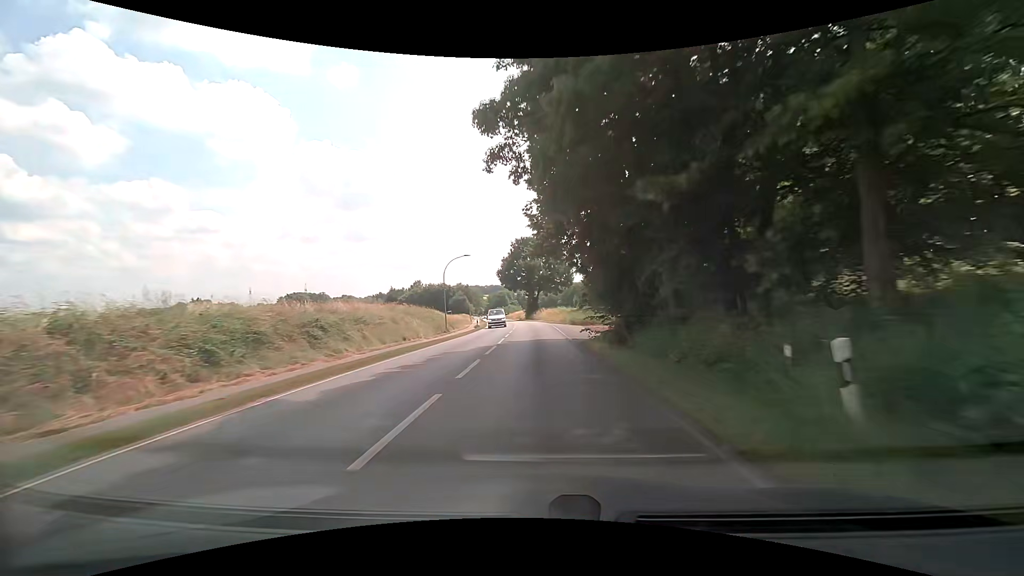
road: secondary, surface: asphalt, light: Day
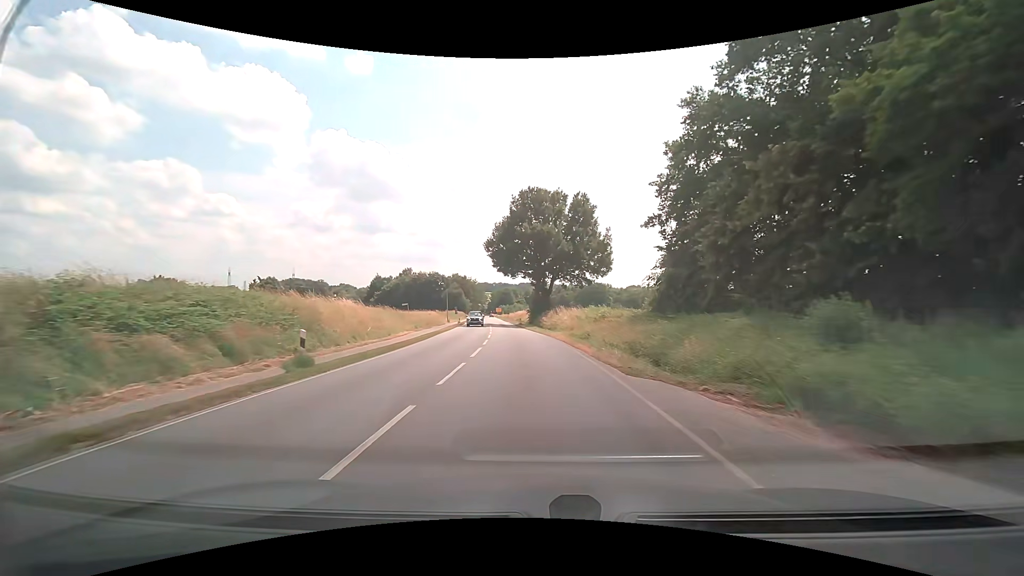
(+0.1, +42.9) m; -1°
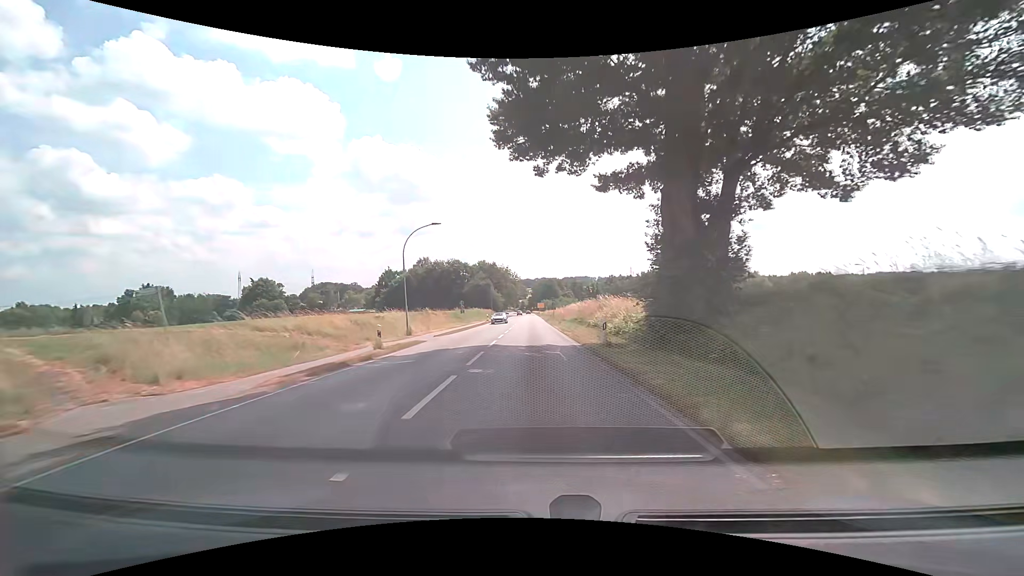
(-2.3, +50.9) m; -5°
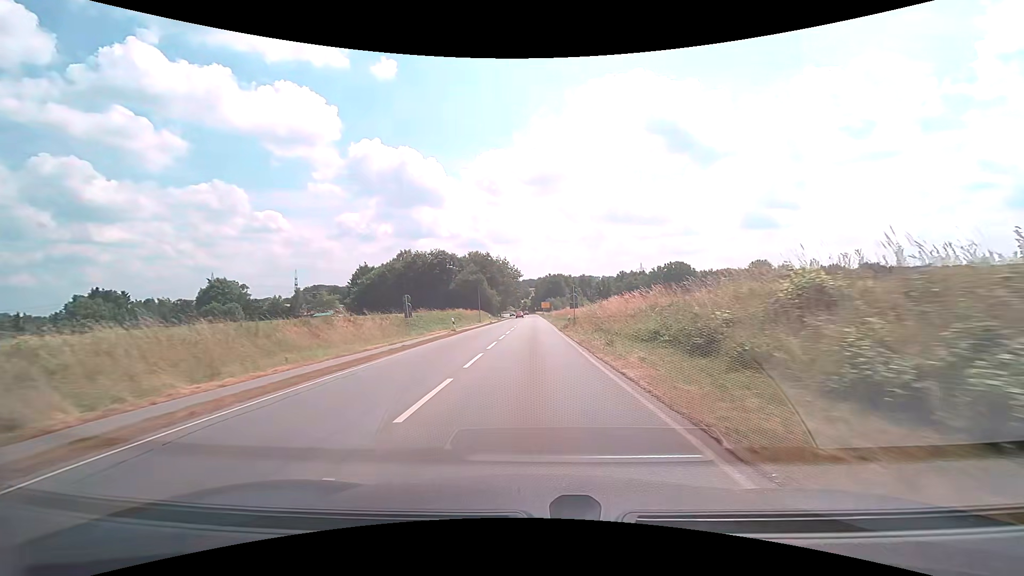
(-0.1, +30.1) m; 0°
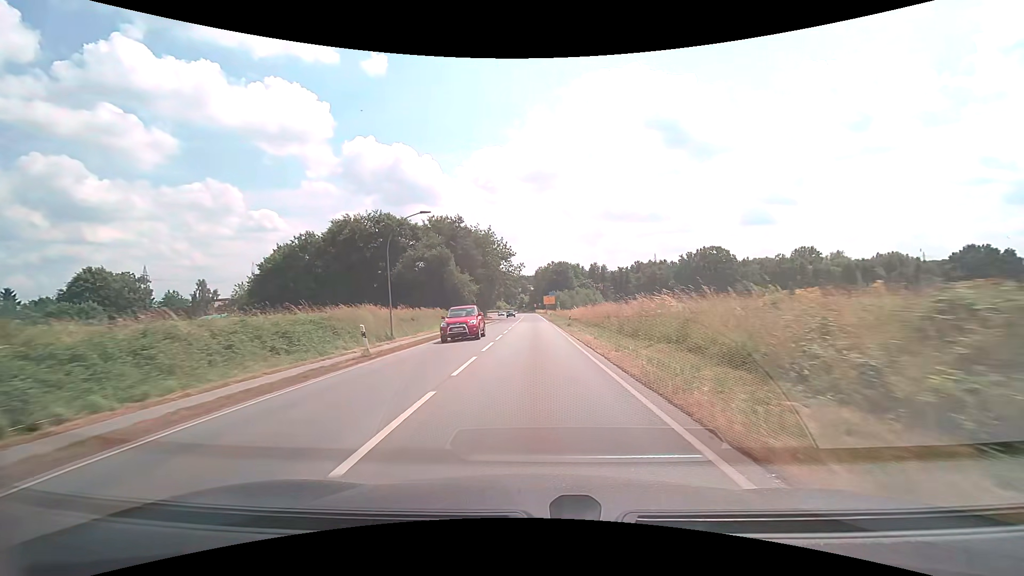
(-0.1, +49.7) m; 0°
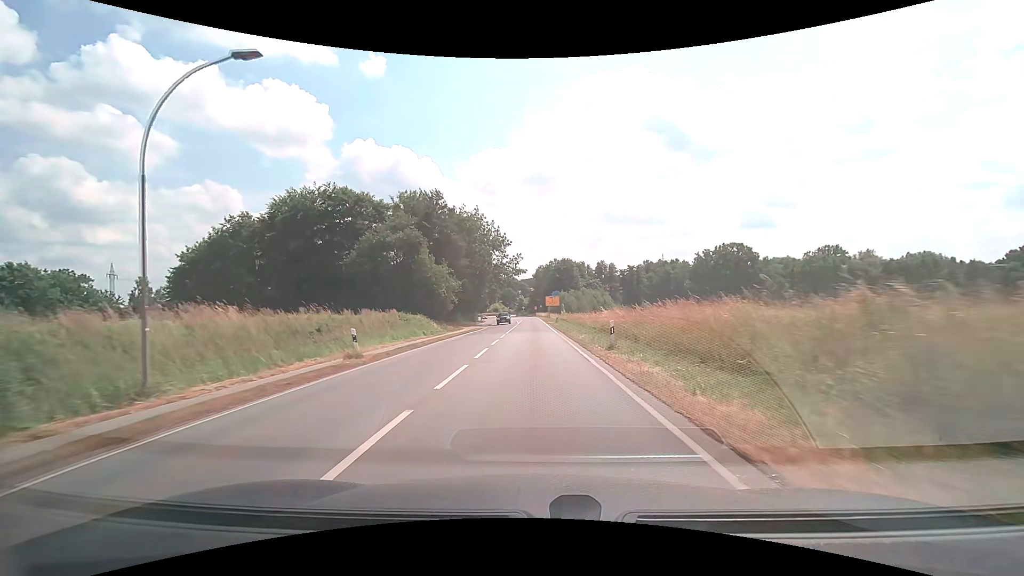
(0.0, +19.4) m; 0°
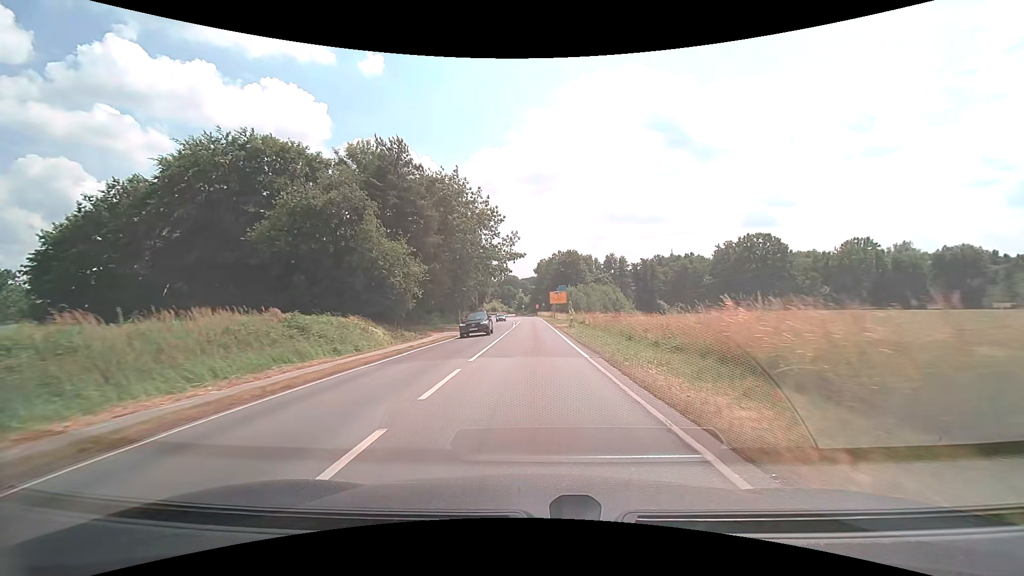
(0.0, +19.0) m; 0°
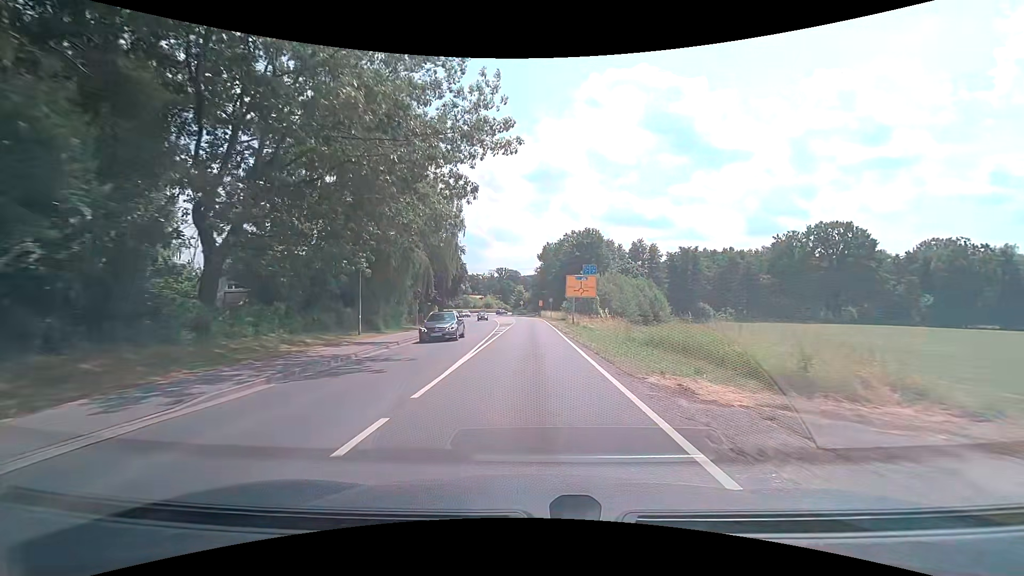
(-0.1, +36.3) m; 0°
(0, +10) (0, +20) (0, +30) (0, +40) (0, +50) (-1, +60) (-1, +70) (-2, +80) (-3, +90) (-5, +100) m
